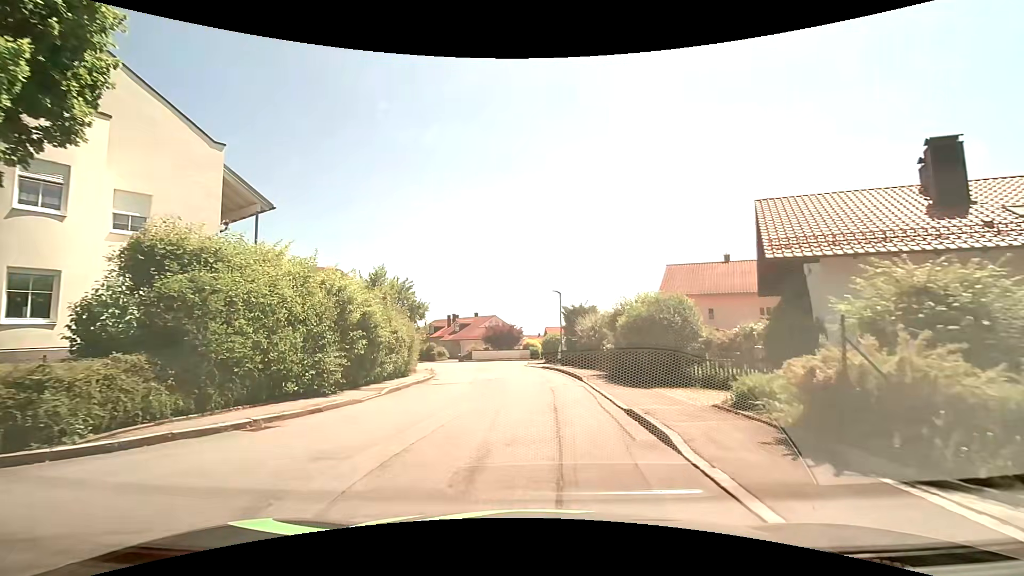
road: residential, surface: asphalt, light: Day
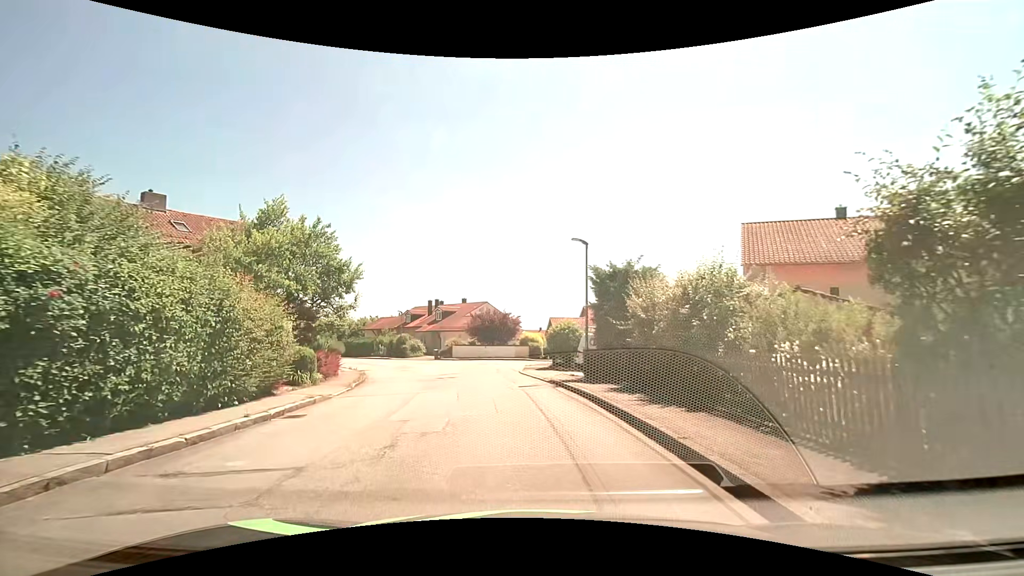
(+0.2, +15.7) m; +1°
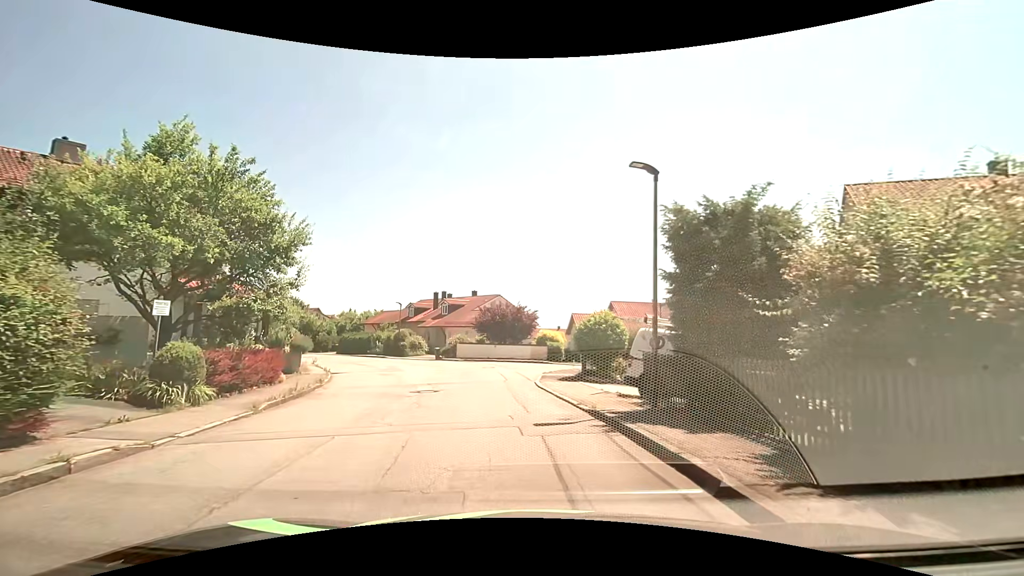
(-0.2, +7.7) m; -2°
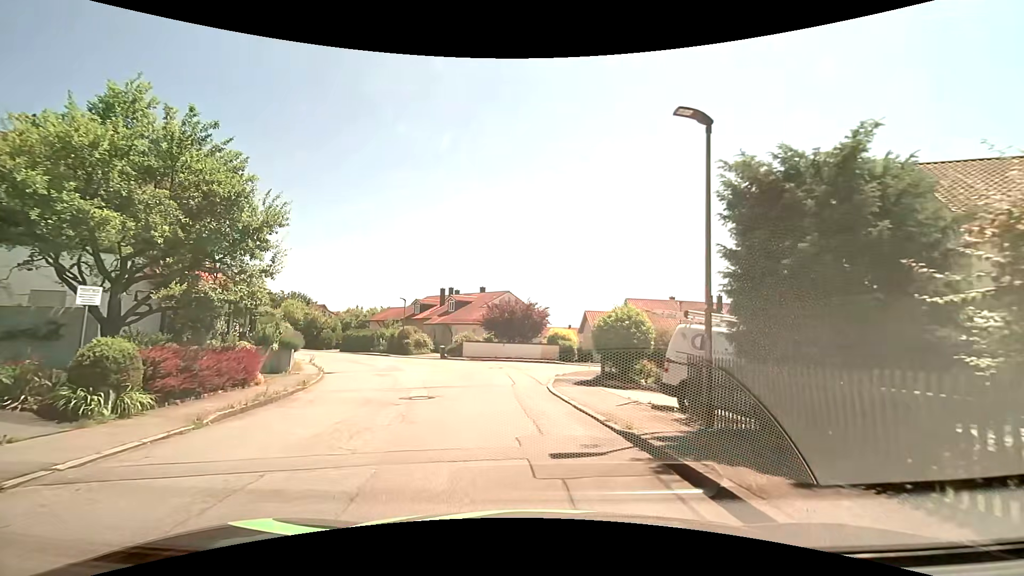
(0.0, +2.4) m; -1°
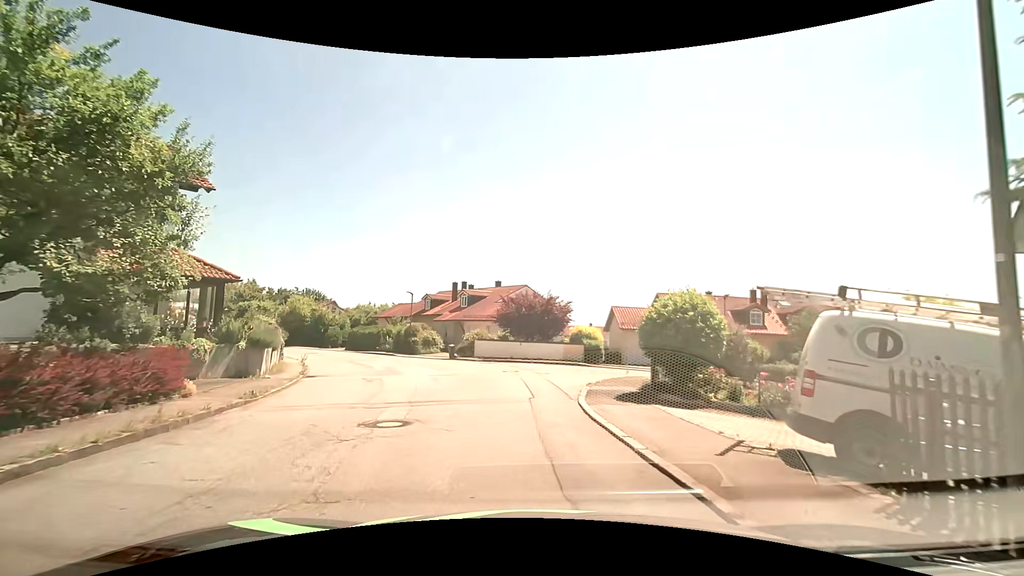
(-0.1, +4.5) m; -2°
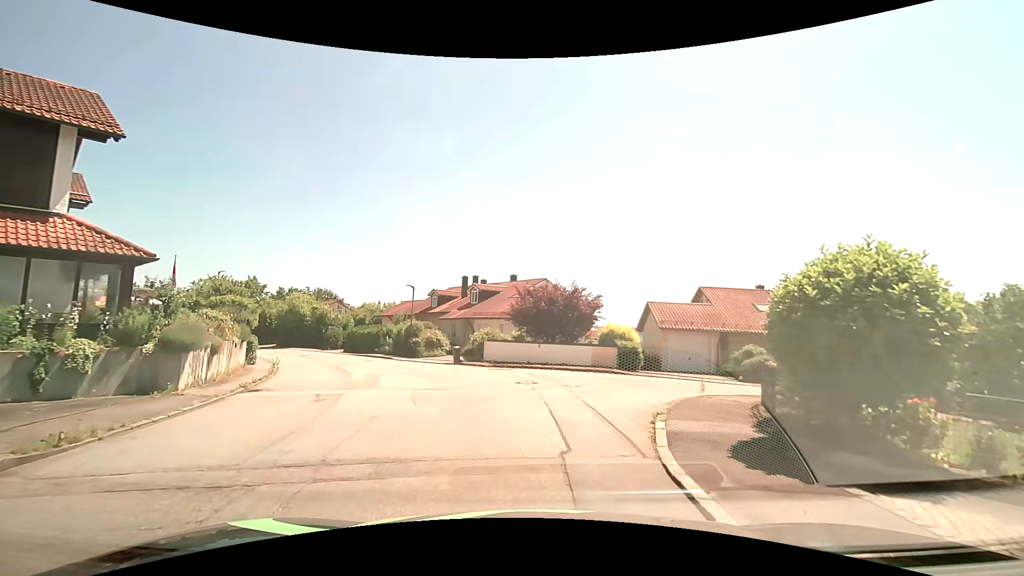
(-0.1, +5.9) m; -1°
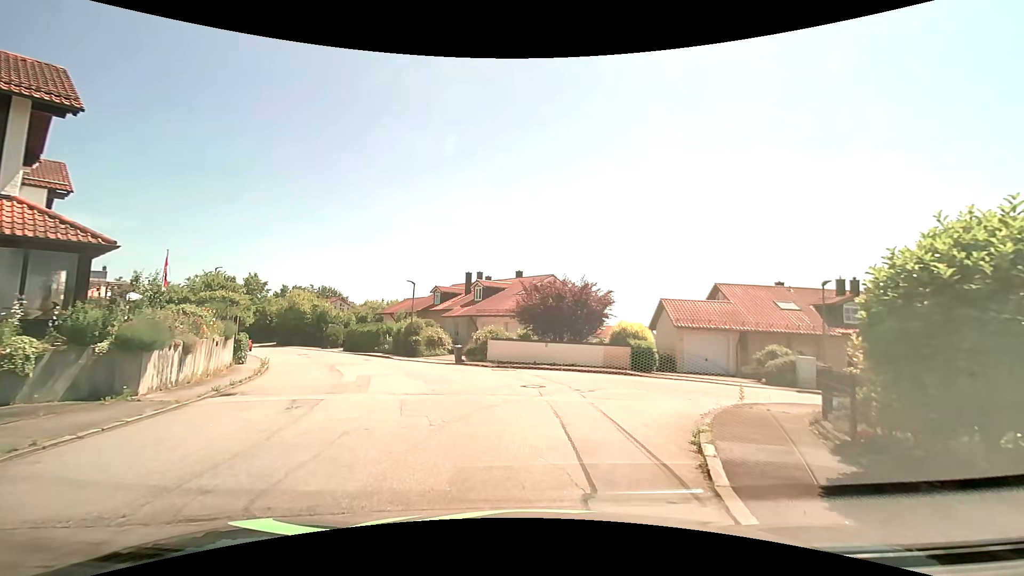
(0.0, +1.8) m; -3°
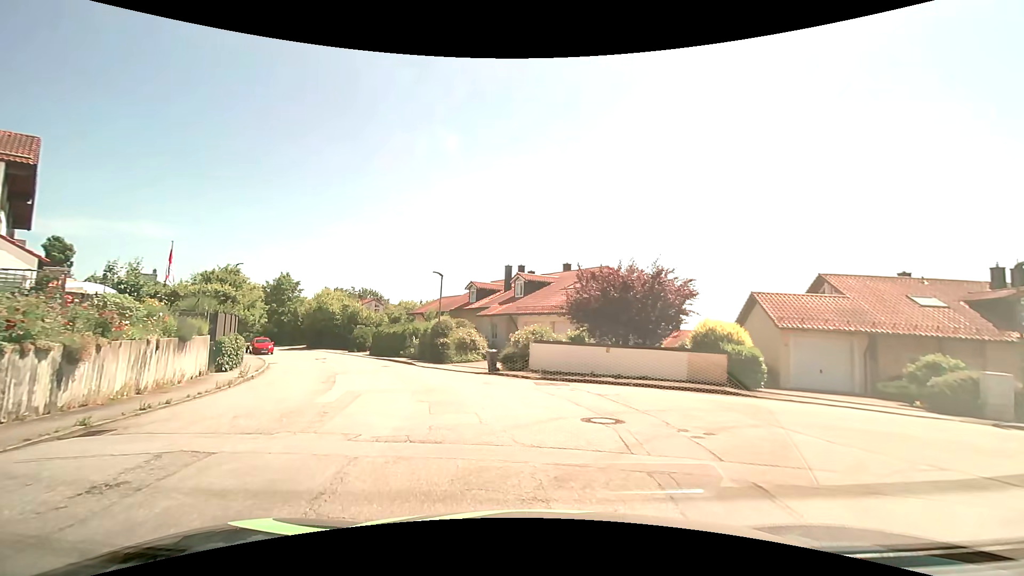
(-0.1, +6.1) m; -4°
(-1, +10) (-4, +20) (-8, +28) (-13, +37) (-19, +45) (-25, +53) (-32, +60) (-39, +68) (-46, +75) (-53, +82) m
